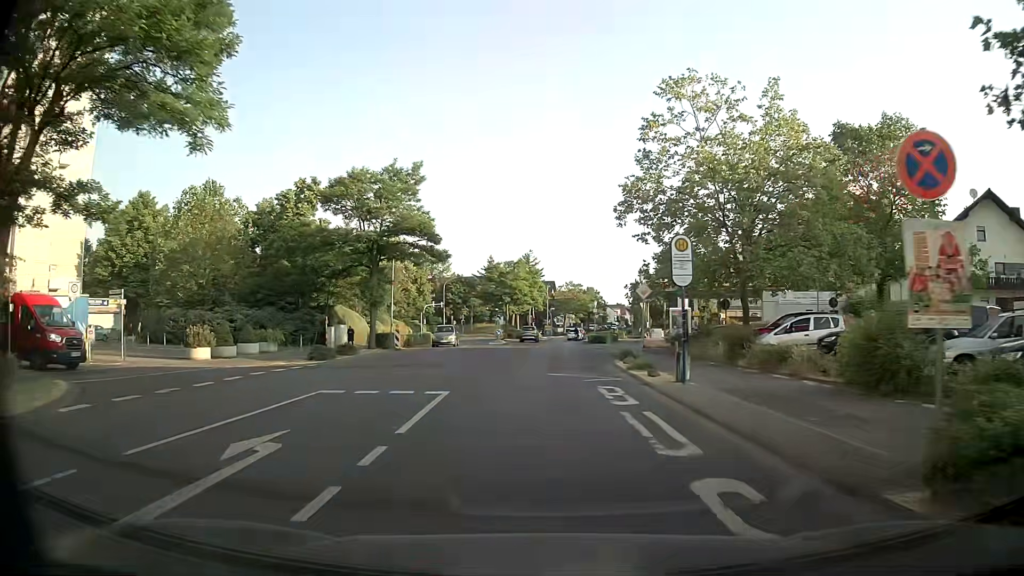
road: tertiary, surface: asphalt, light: Day
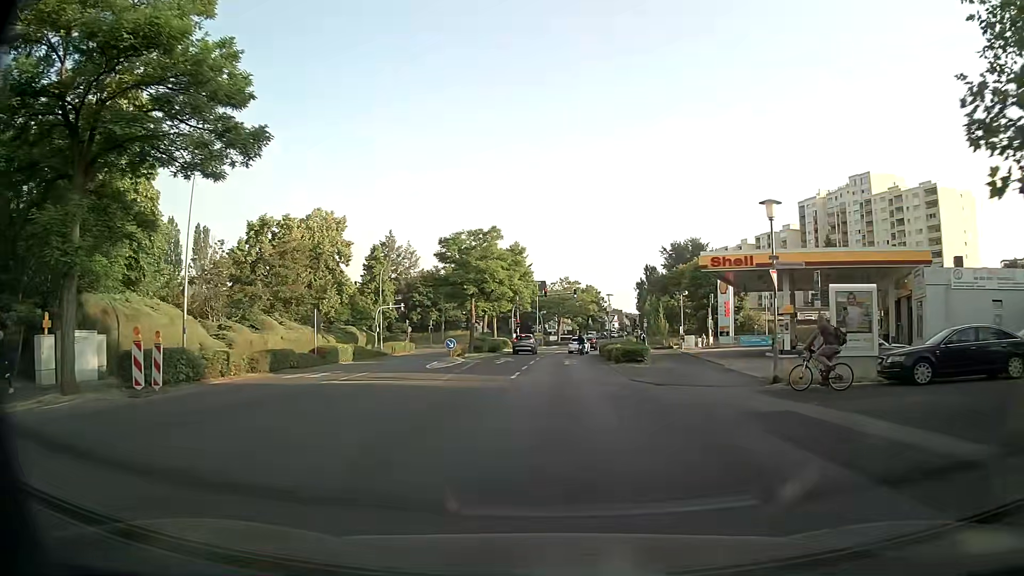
(0.0, +27.6) m; +1°
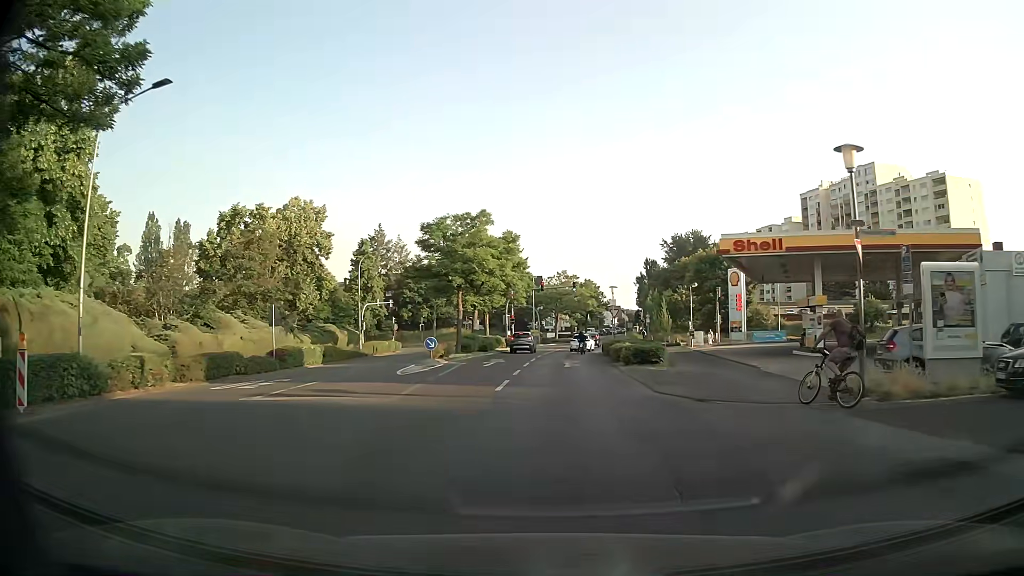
(0.0, +5.4) m; -1°
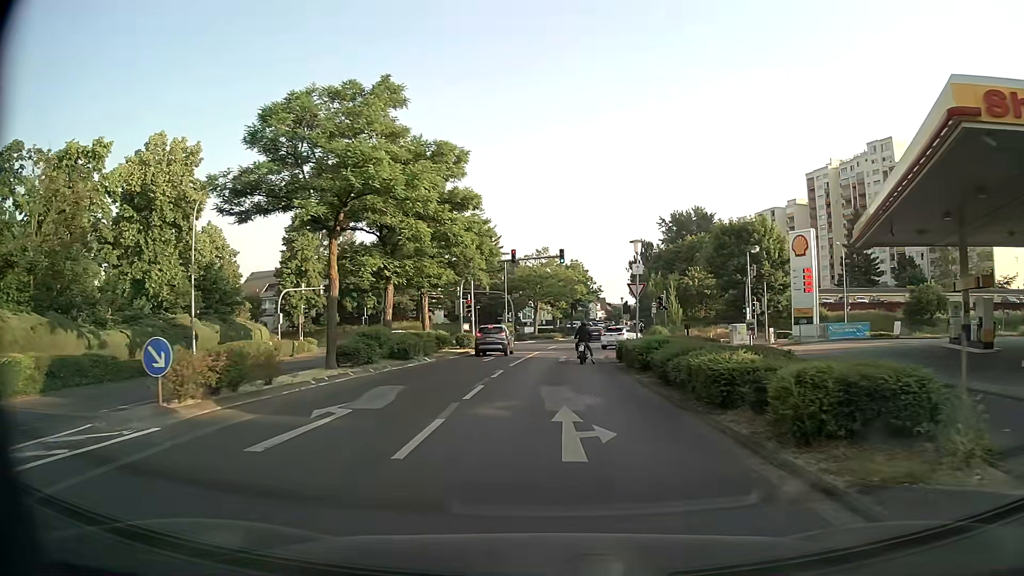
(+0.6, +21.8) m; +2°
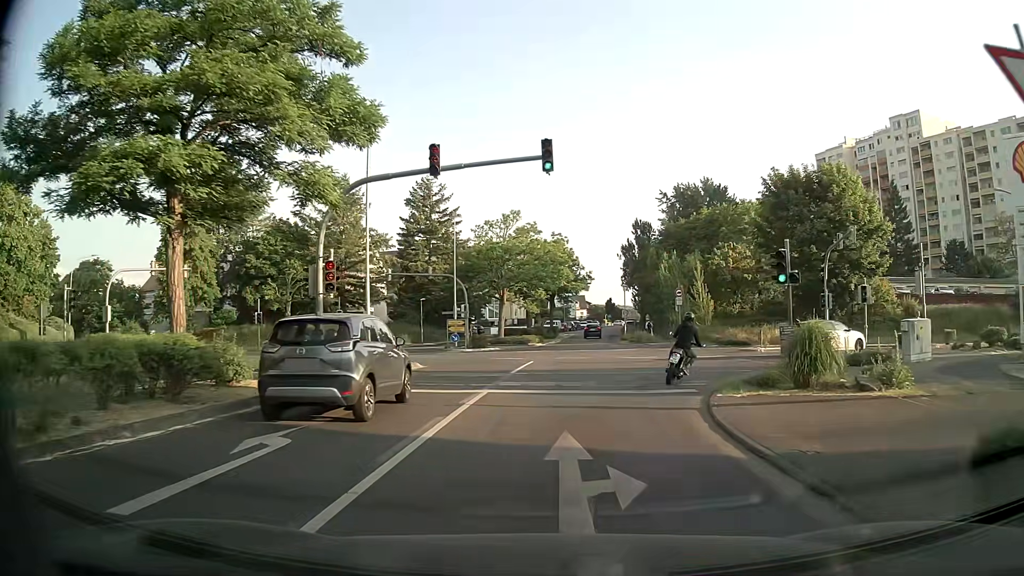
(+0.3, +25.1) m; +2°
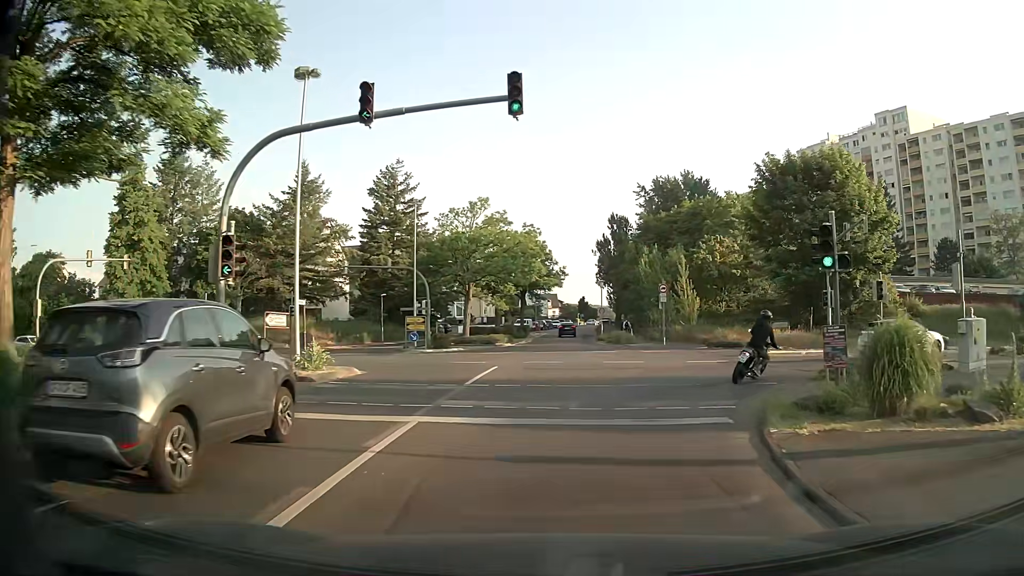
(+0.1, +4.8) m; +2°
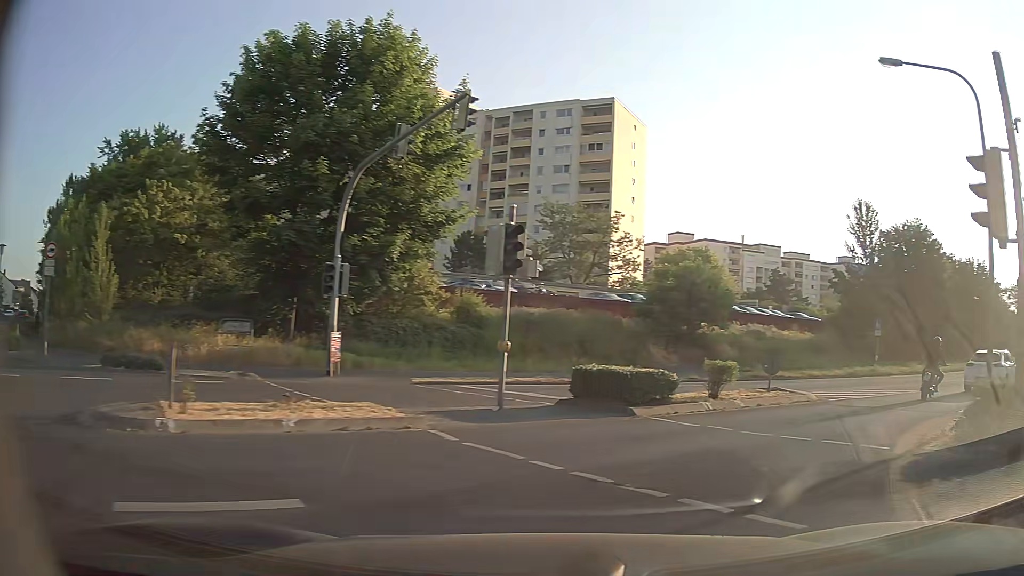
(+6.0, +19.3) m; +45°
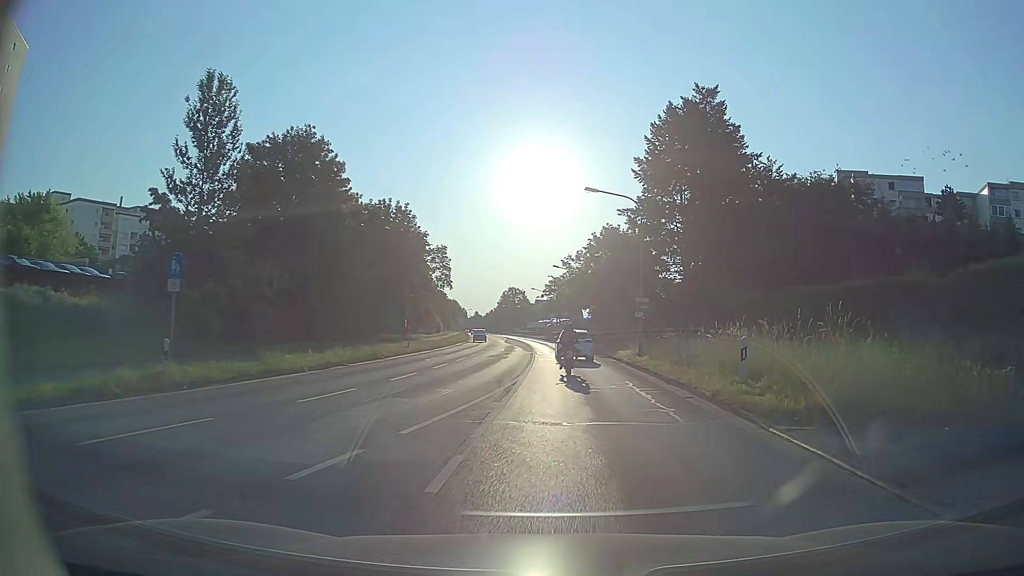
(+11.8, +19.5) m; +51°
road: secondary
(0, +10) (+1, +20) (+1, +30) (+1, +40) (+1, +50) (+1, +60) (0, +70) (0, +80) (-1, +90) (-2, +100) m
